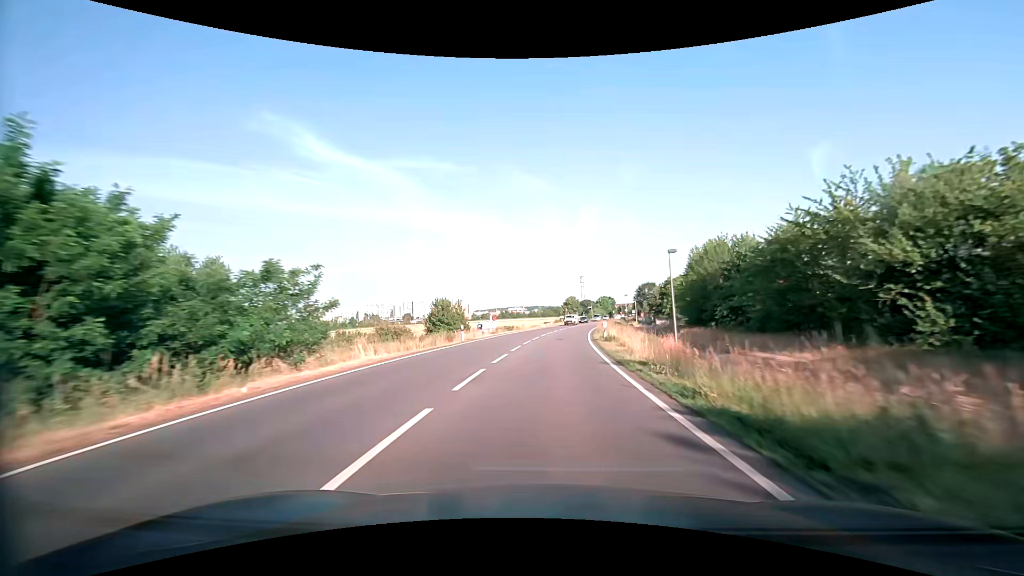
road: primary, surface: asphalt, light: Day
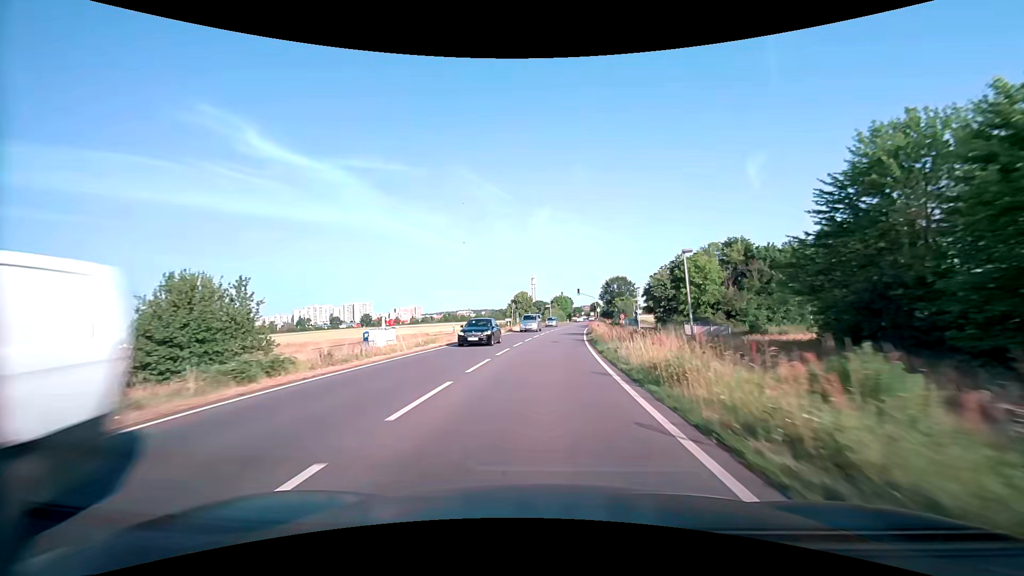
(+2.3, +44.9) m; +5°
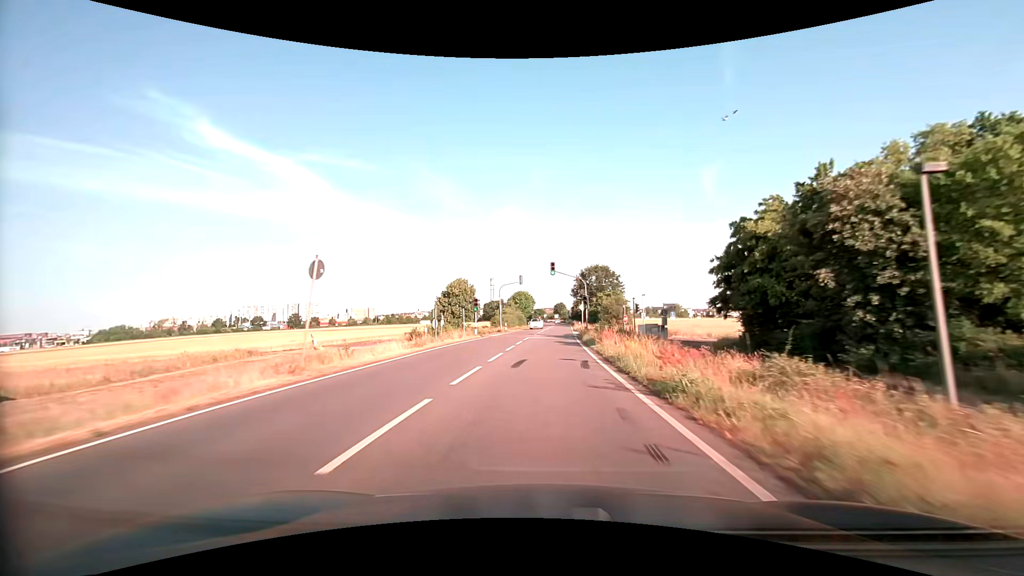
(+1.9, +44.3) m; +5°
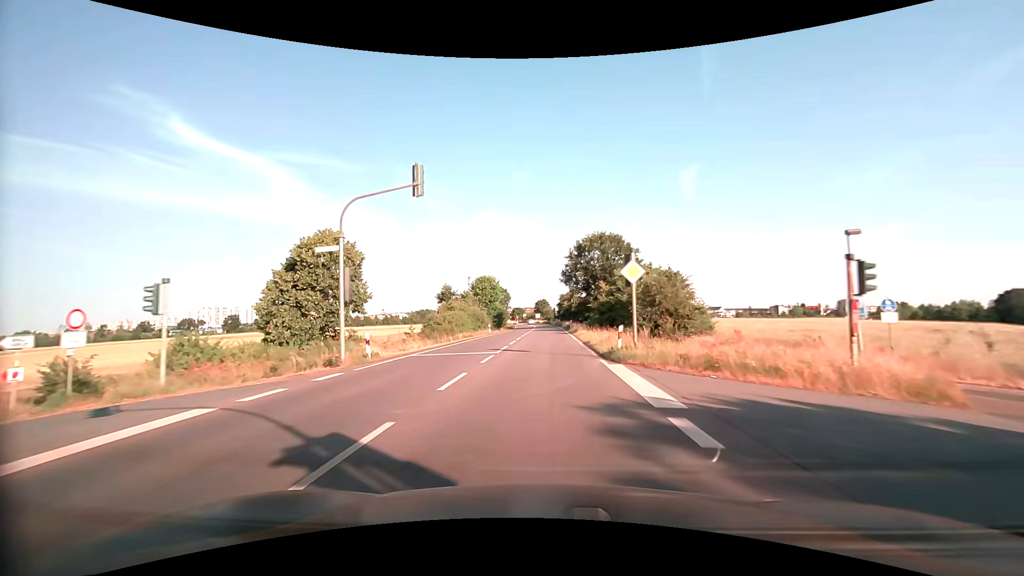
(+1.2, +43.9) m; +2°
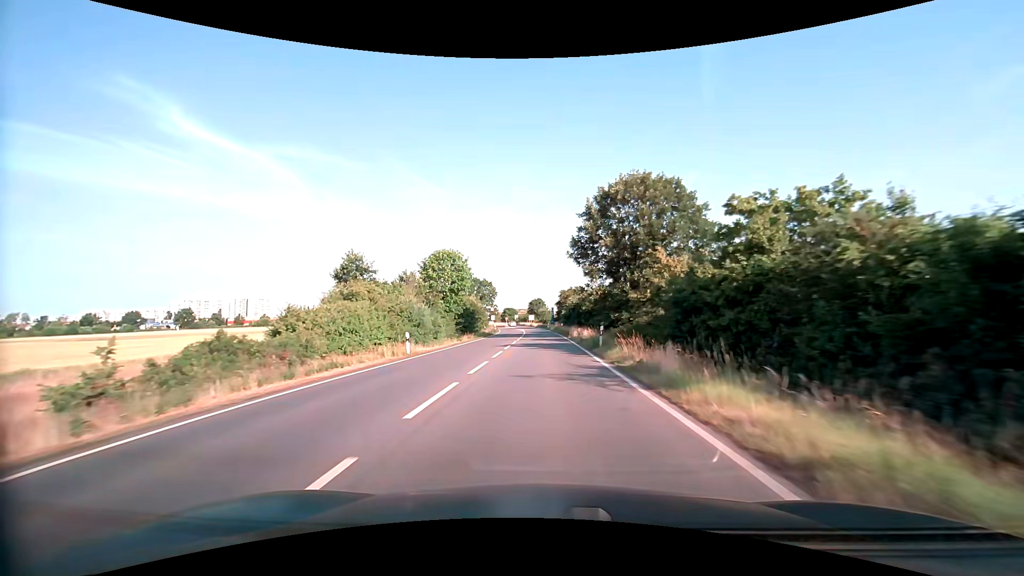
(+0.2, +32.2) m; +1°
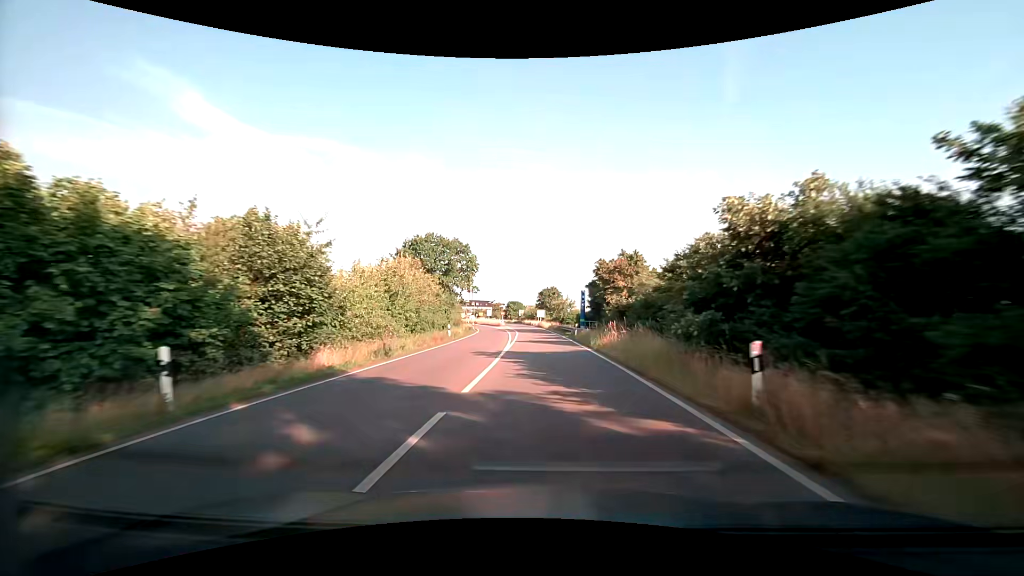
(-0.4, +52.2) m; -2°
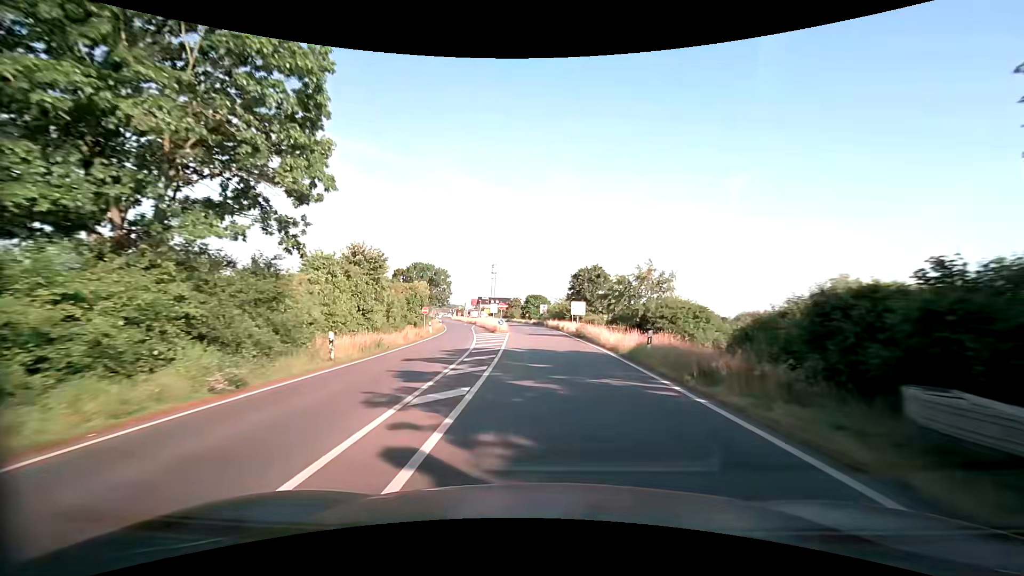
(-0.6, +50.5) m; -2°
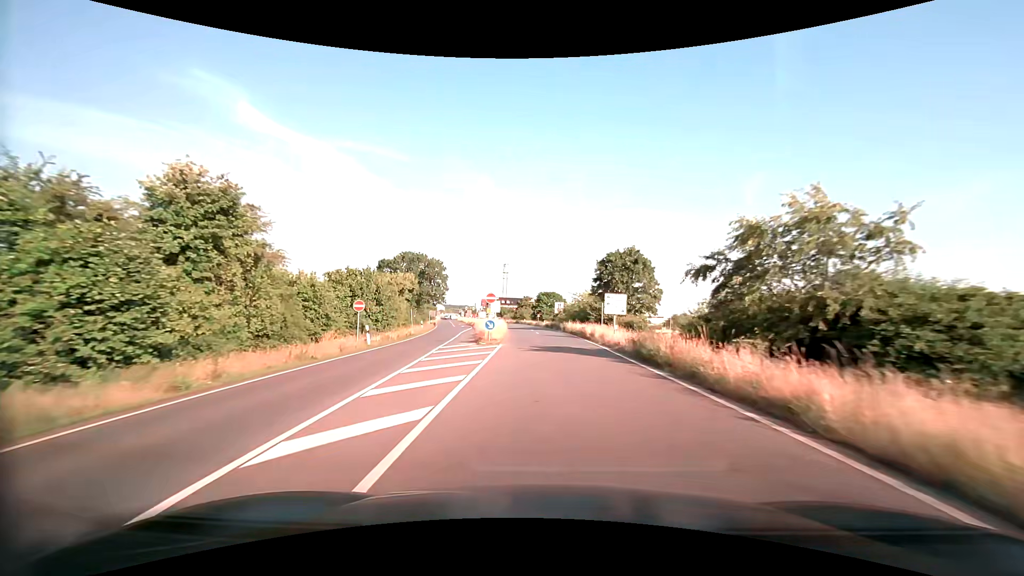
(-0.3, +19.7) m; -2°
(0, +10) (0, +20) (-1, +30) (-1, +40) (-2, +50) (-2, +60) (-3, +70) (-4, +80) (-6, +90) (-7, +100) m
